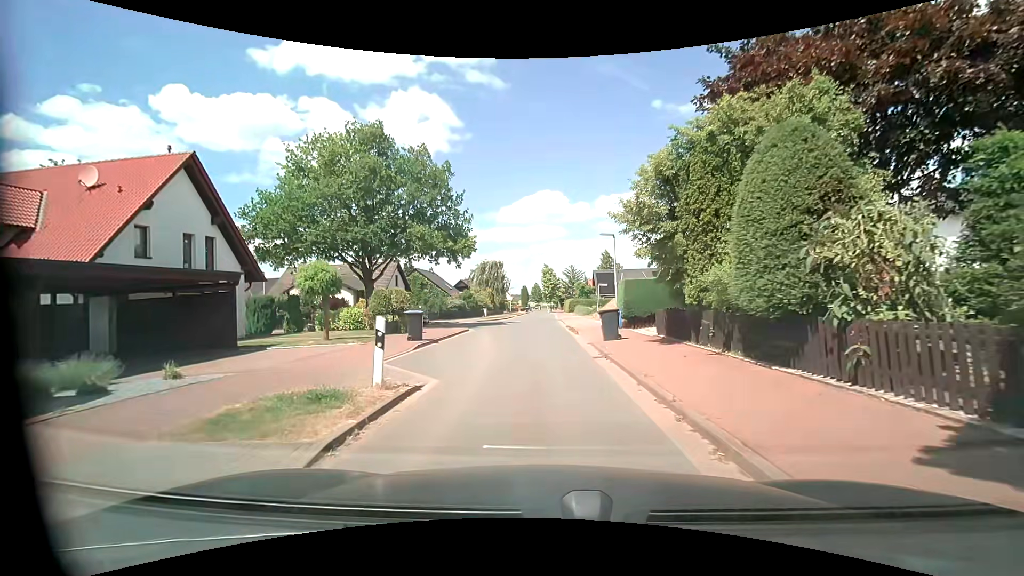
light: Day
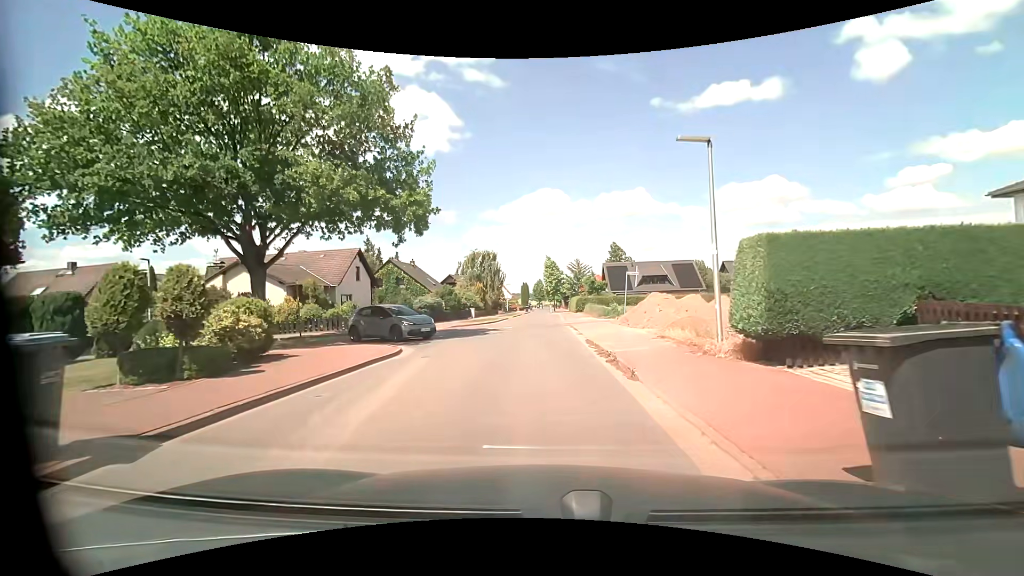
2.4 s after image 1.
(+0.1, +13.6) m; 0°
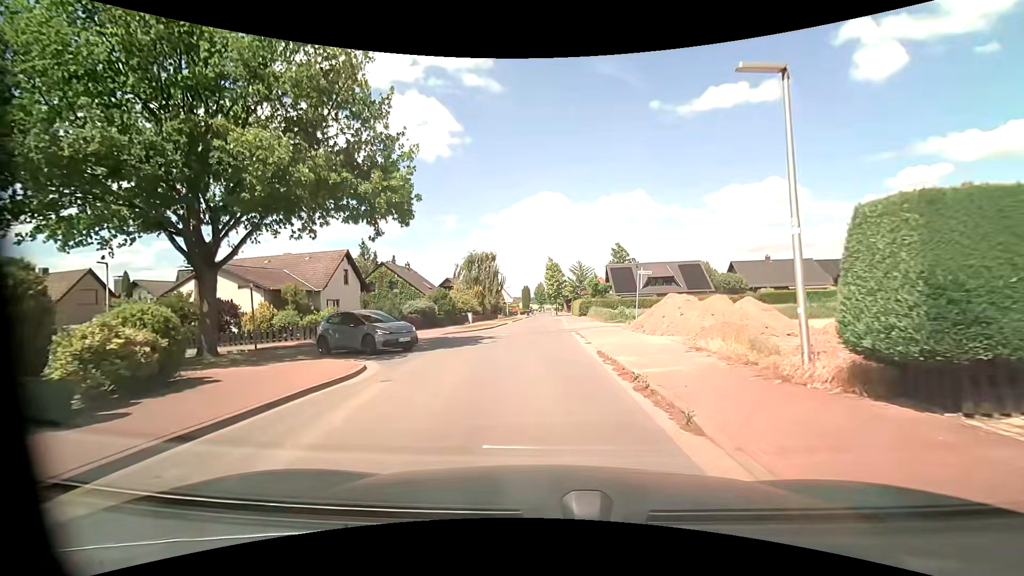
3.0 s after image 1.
(0.0, +3.2) m; +1°
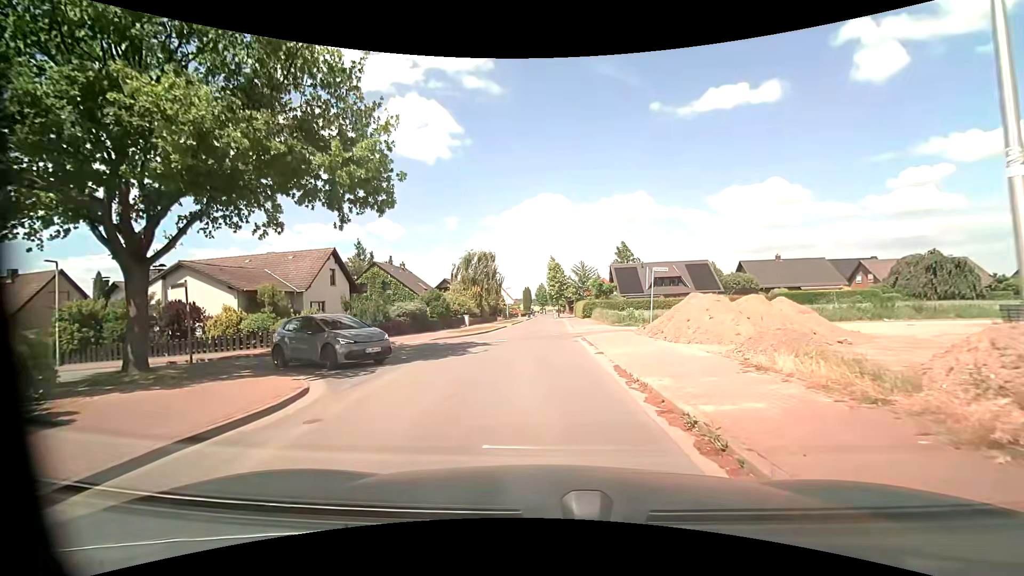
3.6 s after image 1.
(-0.1, +3.2) m; -1°
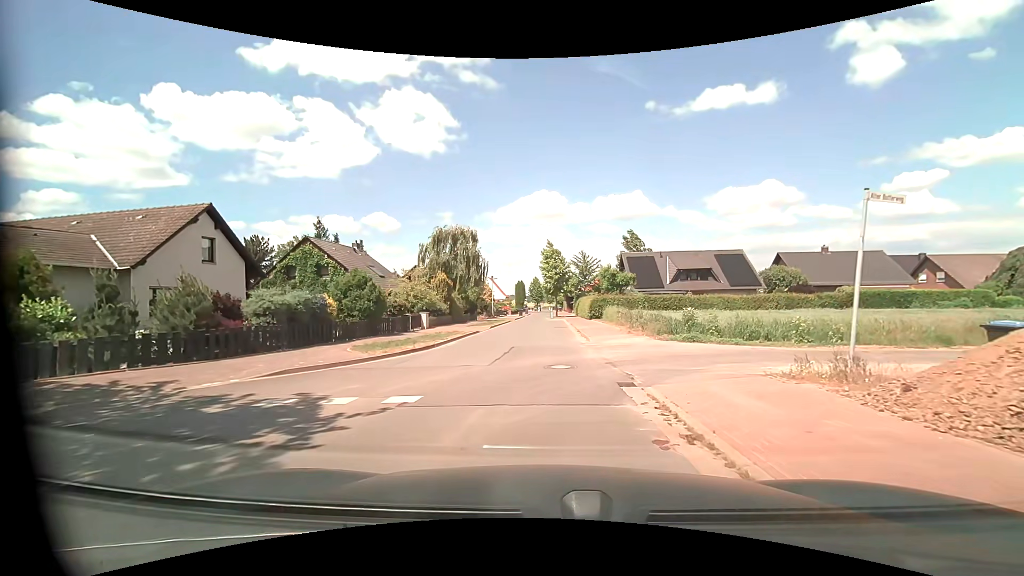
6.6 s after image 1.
(0.0, +15.2) m; +1°
(0, +10) (0, +20) (0, +30) (0, +40) (0, +50) (-1, +60) (-1, +70) (0, +80) (0, +90) (0, +100) m
